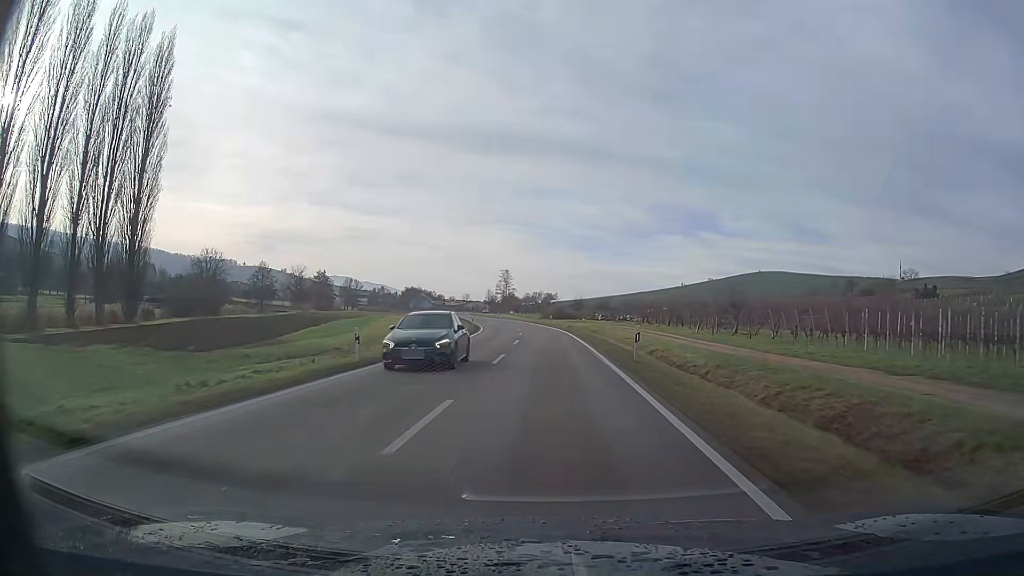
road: primary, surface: asphalt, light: Day
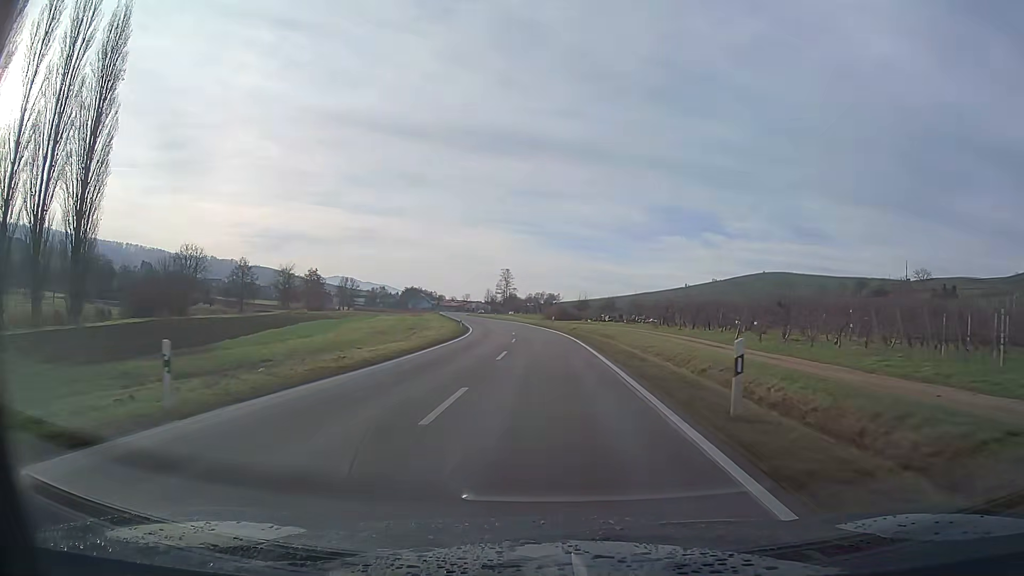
(0.0, +10.3) m; 0°
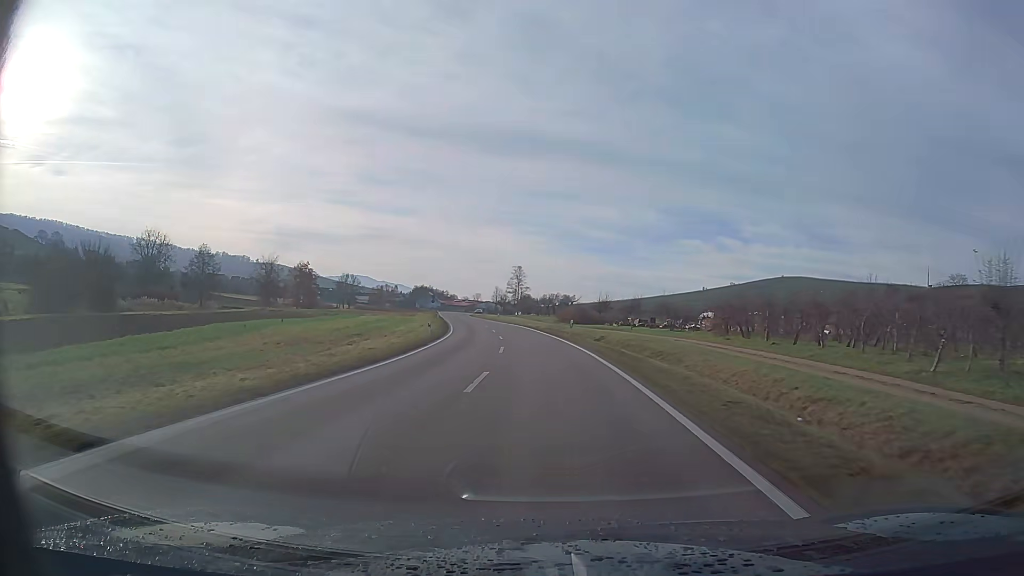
(-0.2, +20.6) m; -1°
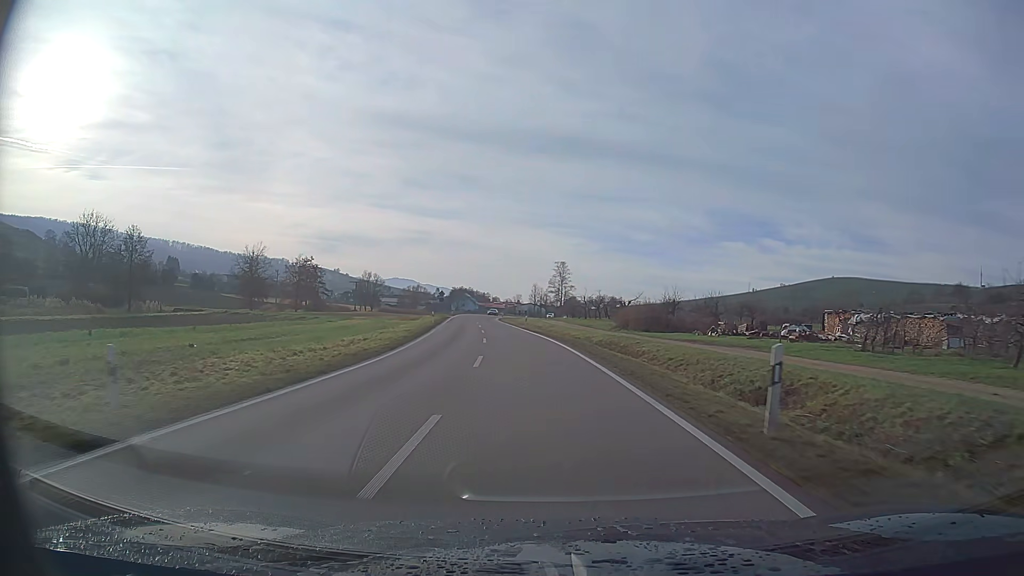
(-1.0, +30.8) m; -4°
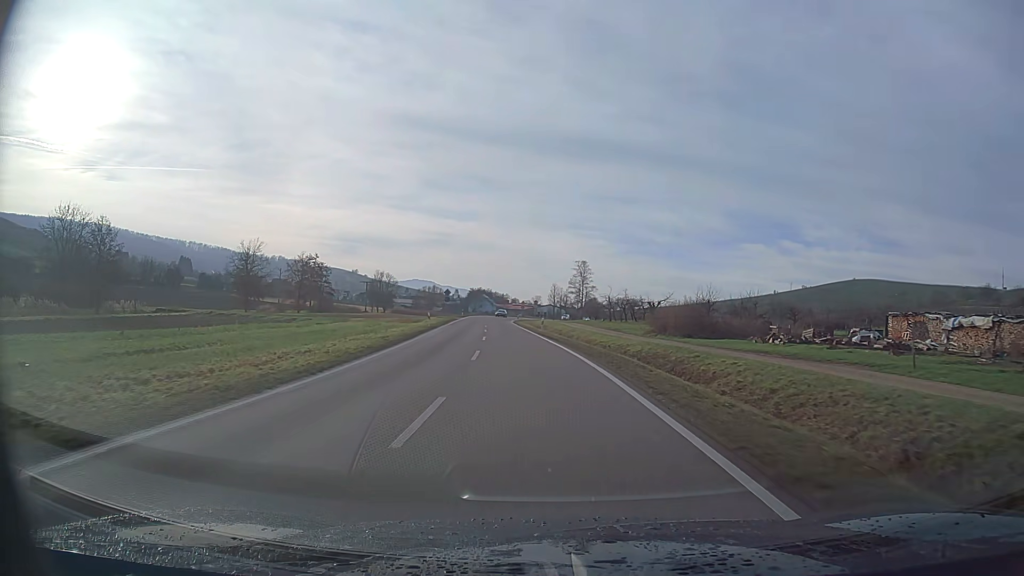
(-0.1, +10.3) m; -2°
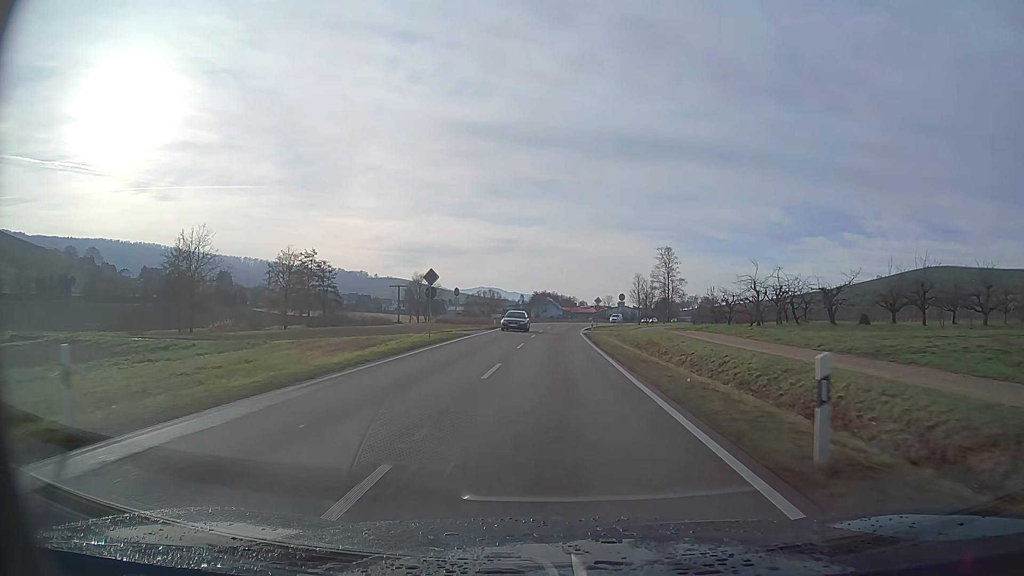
(-2.2, +41.0) m; -5°
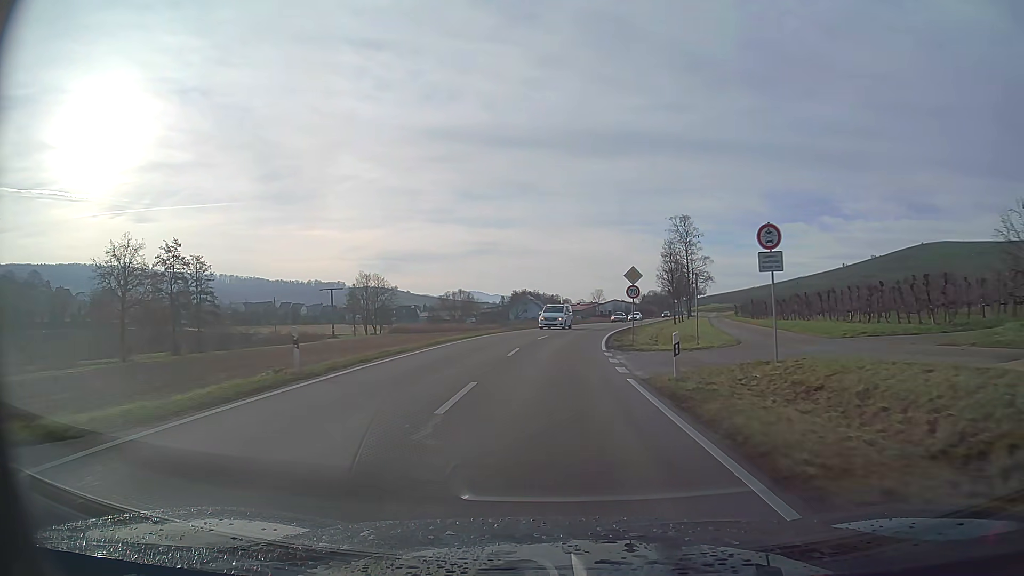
(+0.4, +41.0) m; +2°
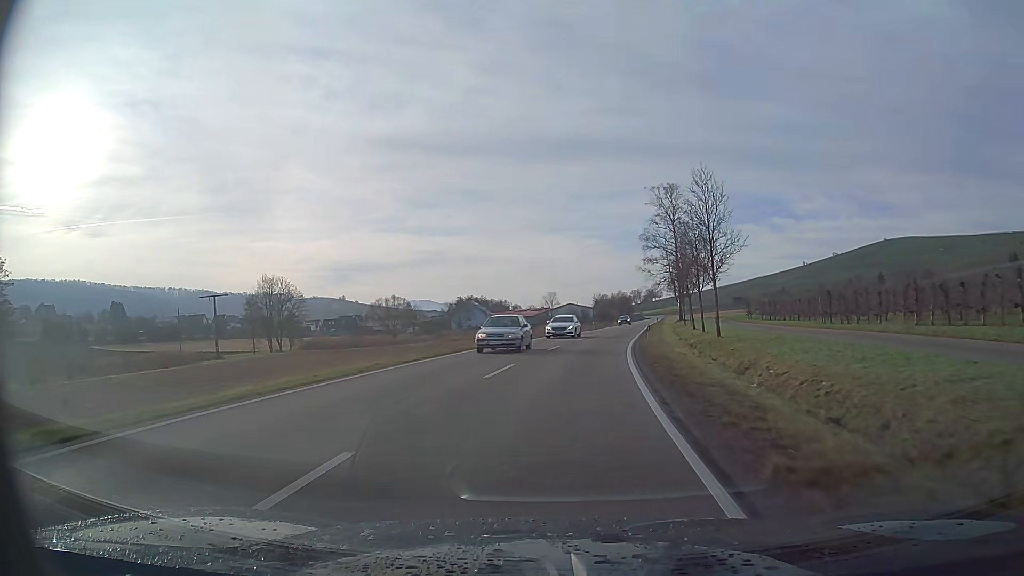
(+1.1, +30.7) m; +5°
(0, +10) (+1, +20) (+2, +30) (+3, +40) (+4, +50) (+5, +60) (+7, +70) (+8, +80) (+10, +89) (+11, +99) m
